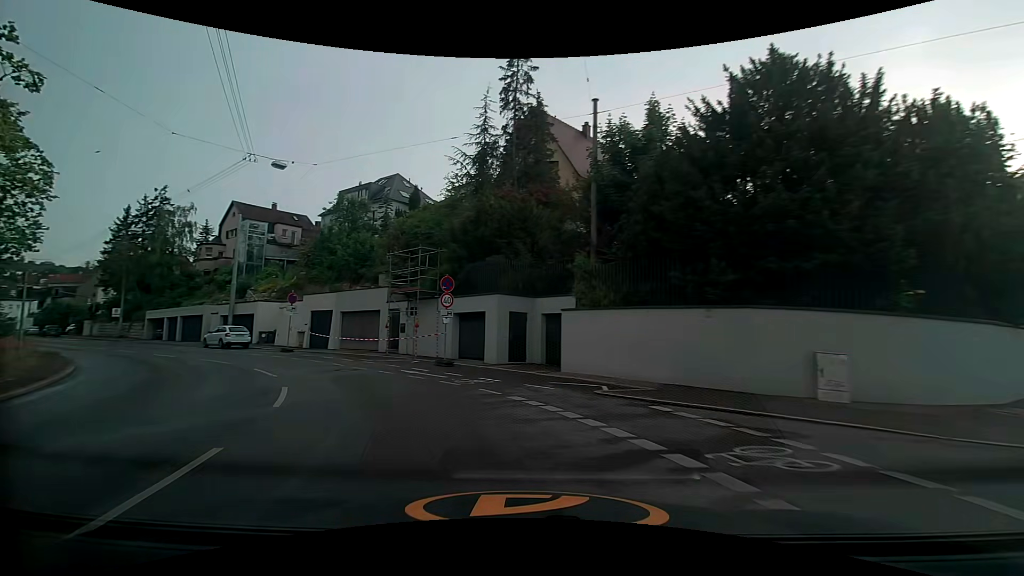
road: secondary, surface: asphalt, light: Day
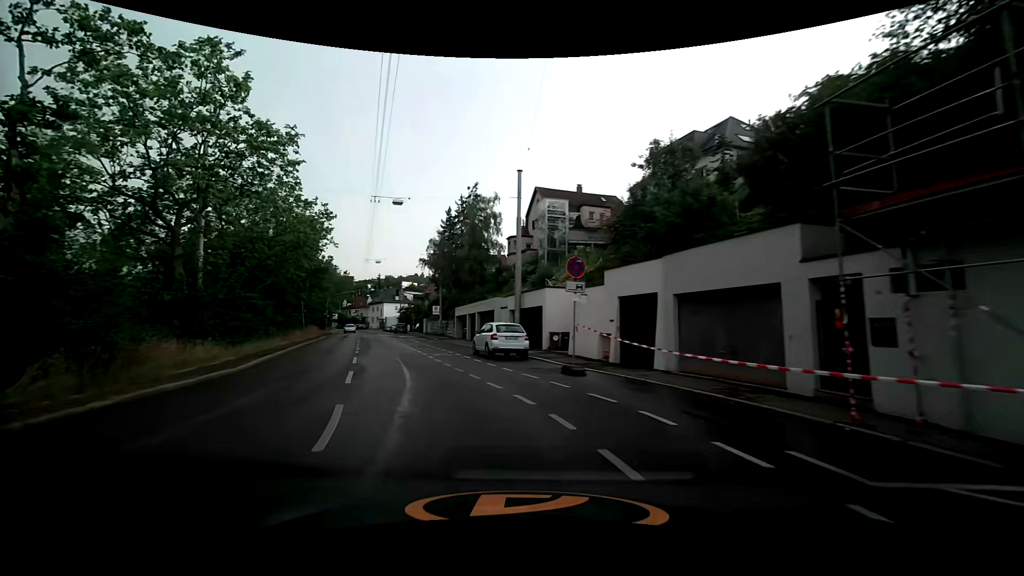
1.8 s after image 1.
(-5.3, +16.0) m; -37°
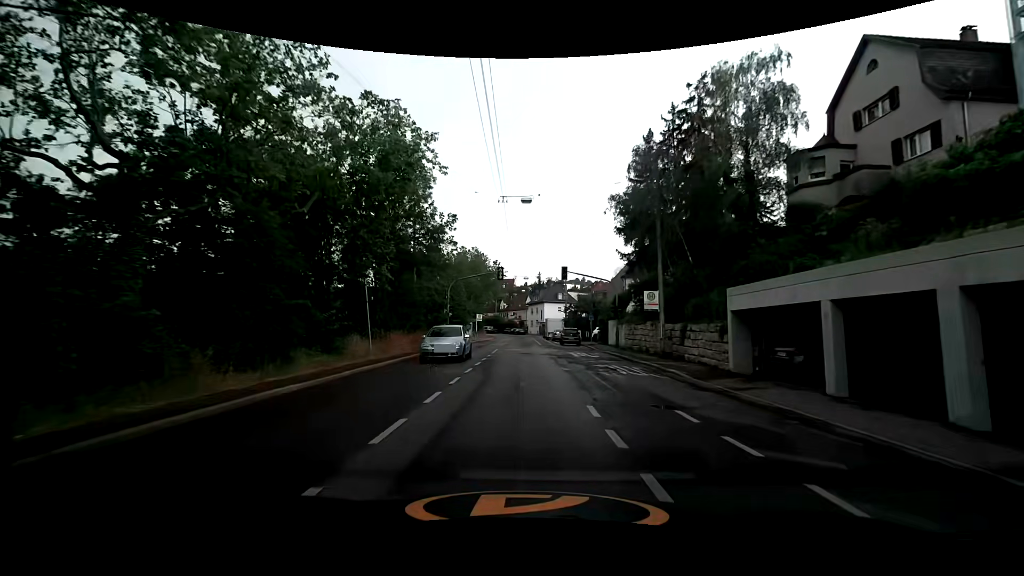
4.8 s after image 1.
(-7.4, +29.2) m; -19°
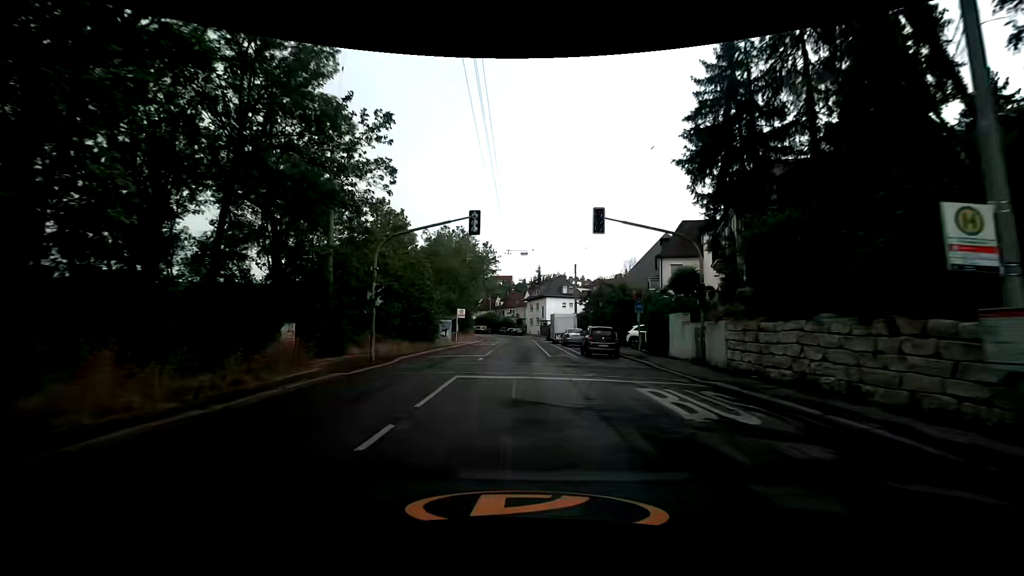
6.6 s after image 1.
(+0.3, +18.3) m; +2°
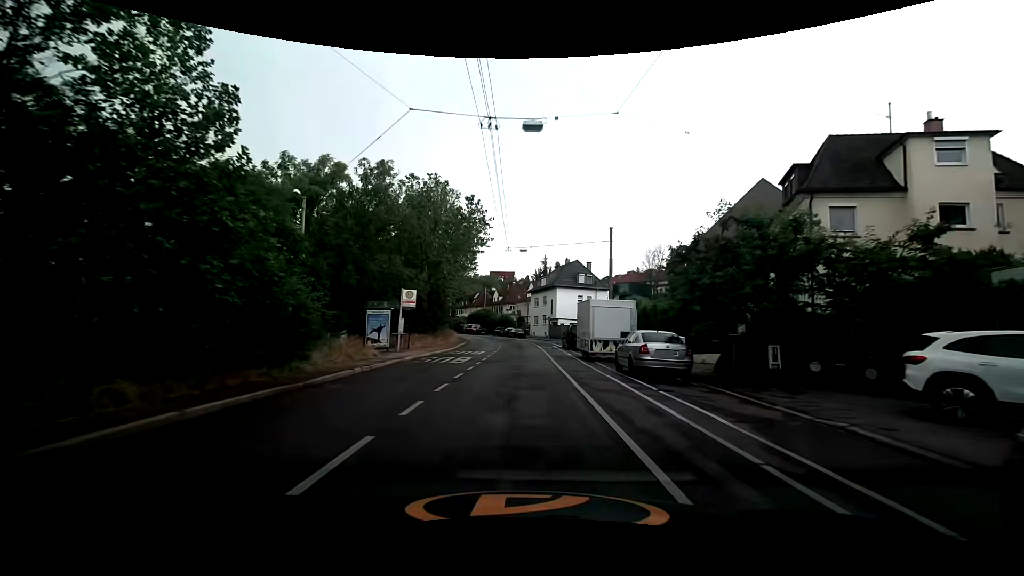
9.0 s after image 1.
(-0.4, +24.2) m; 0°
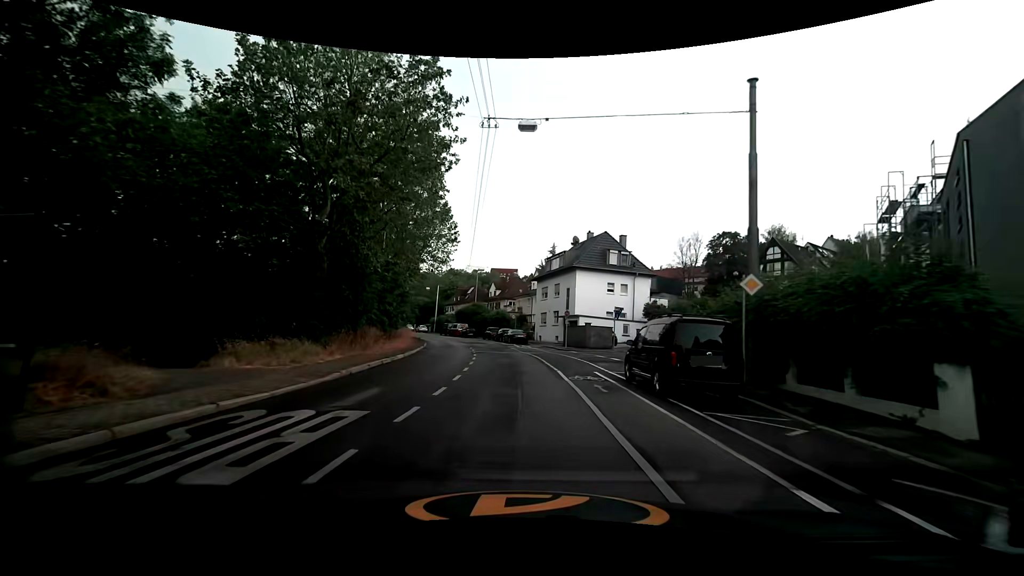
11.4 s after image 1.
(-0.3, +24.4) m; -2°
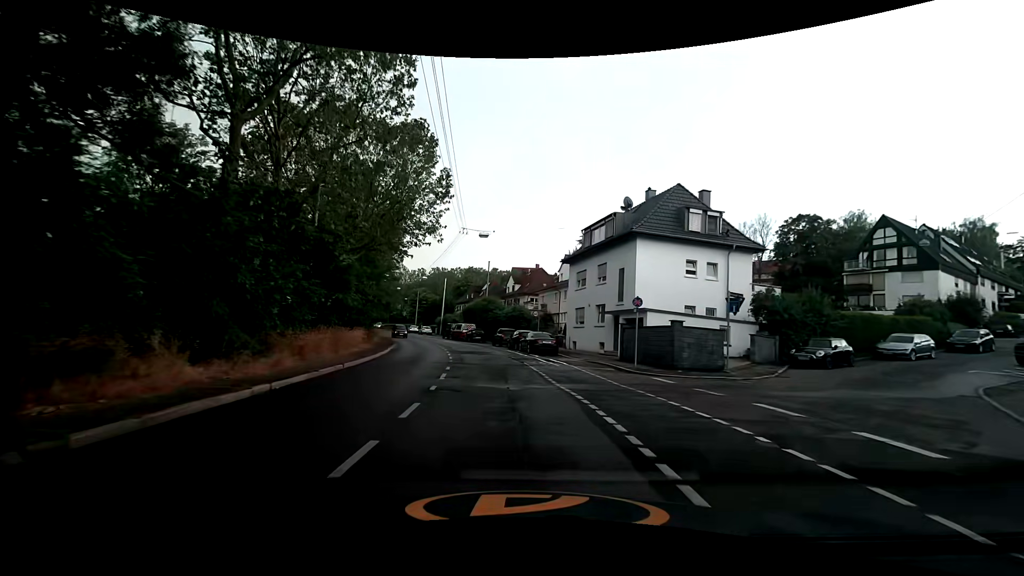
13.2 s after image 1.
(-0.1, +18.2) m; -3°
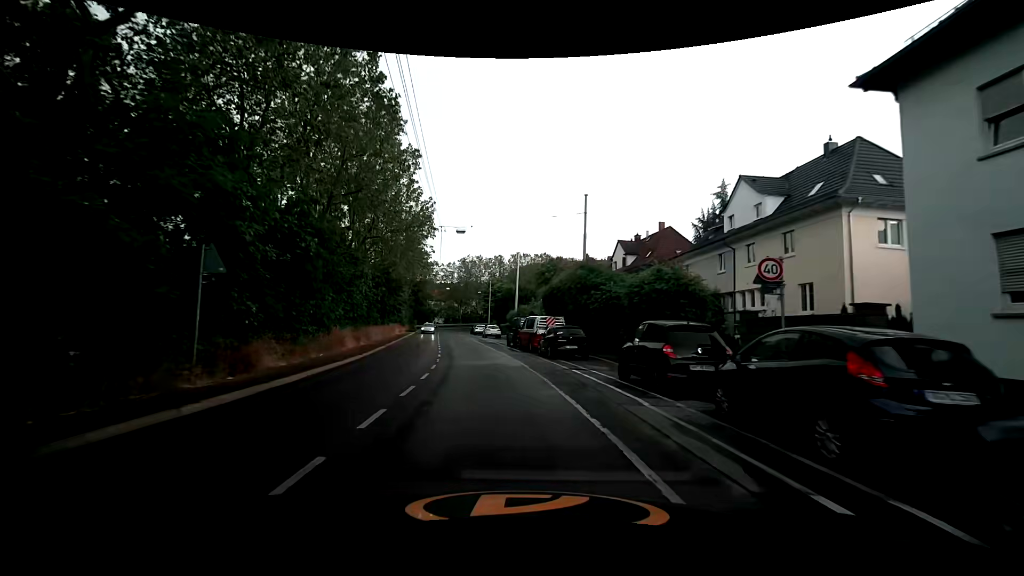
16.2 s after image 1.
(-2.0, +30.0) m; -10°
(0, +10) (-1, +20) (-3, +30) (-5, +40) (-7, +49) (-9, +59) (-11, +69) (-12, +79) (-14, +89) (-13, +99) m
